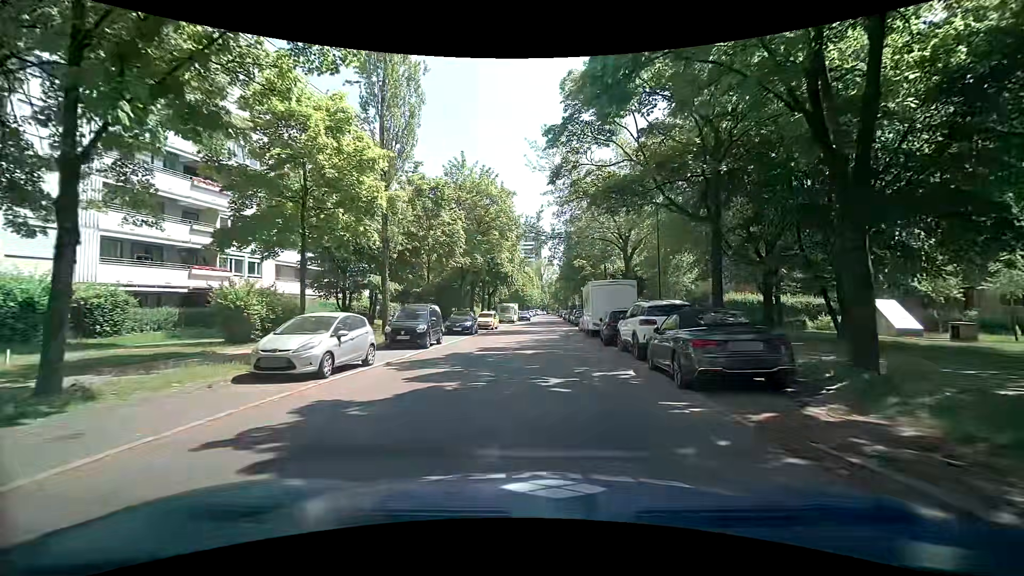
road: residential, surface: asphalt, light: Day
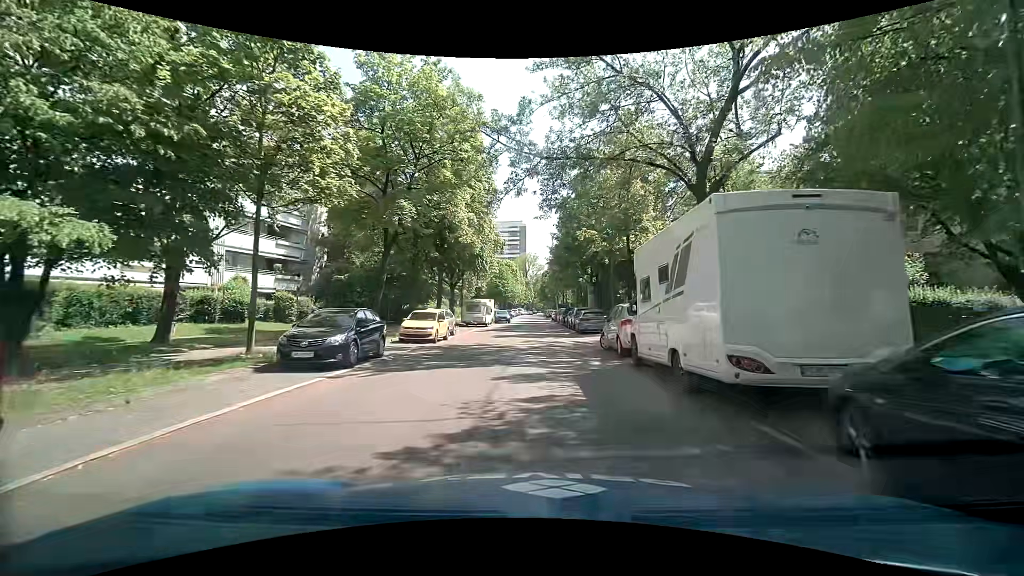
(+0.2, +18.9) m; +1°
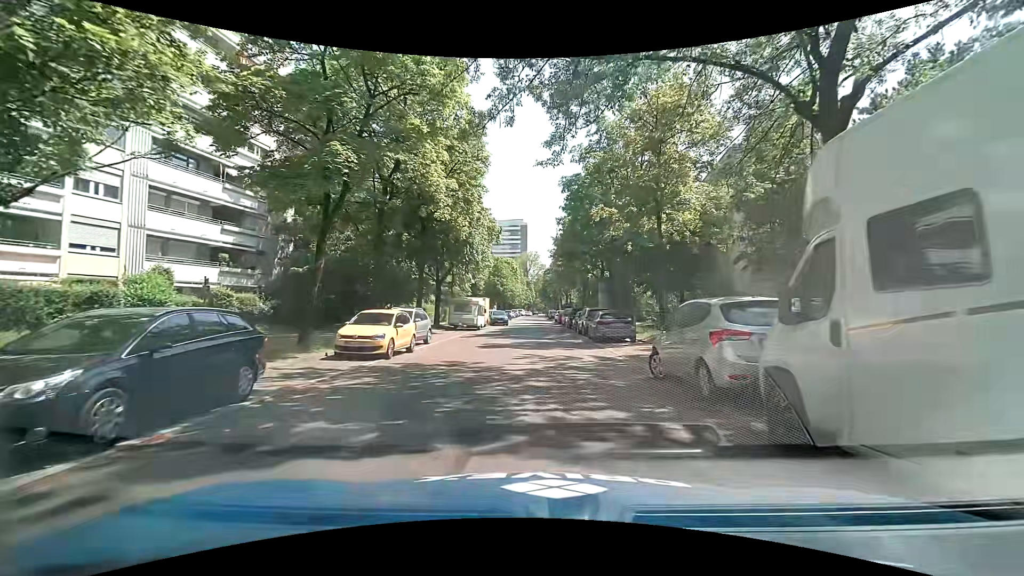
(-0.1, +7.3) m; -2°
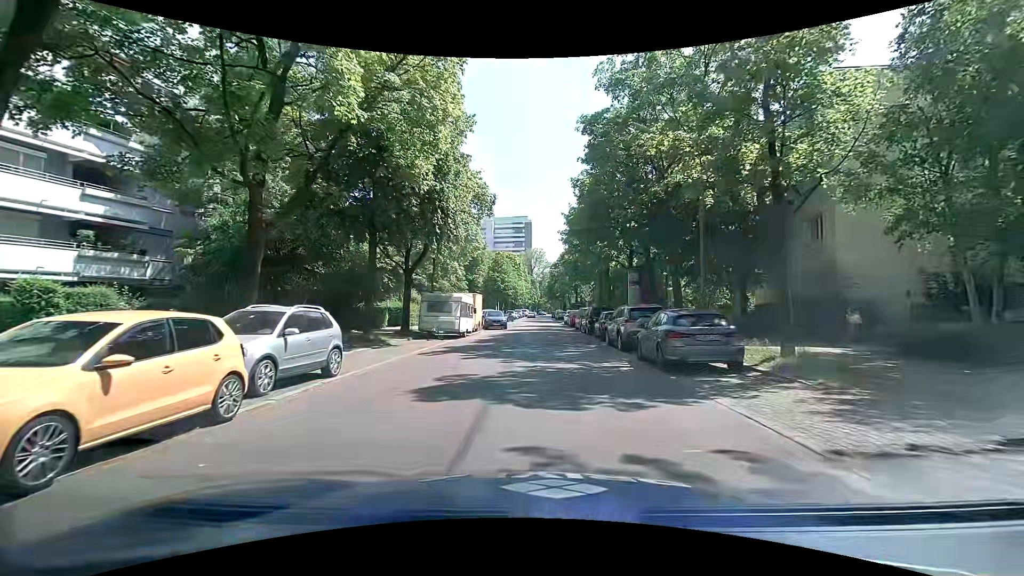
(+0.4, +10.8) m; +2°
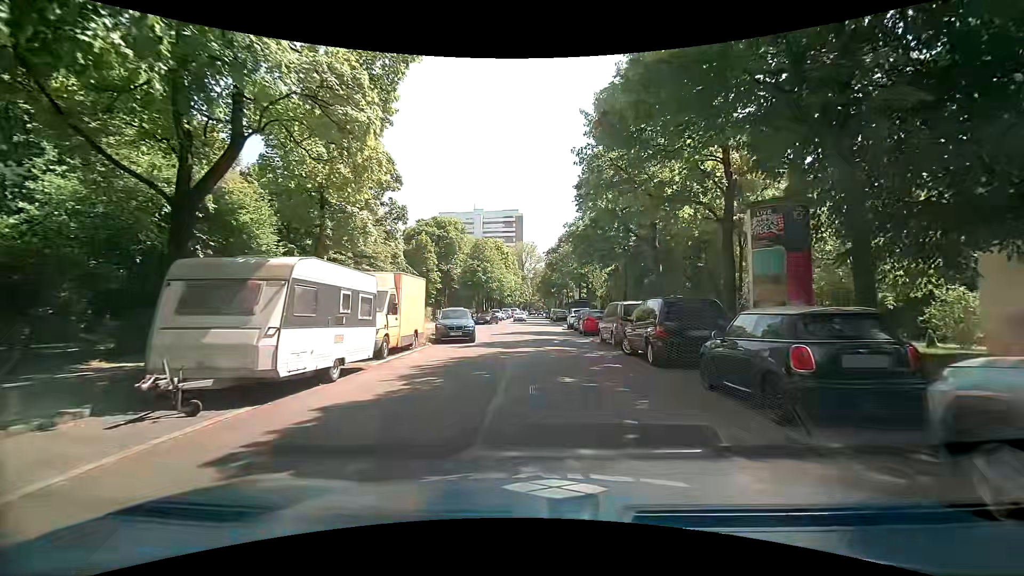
(-0.1, +17.8) m; +1°
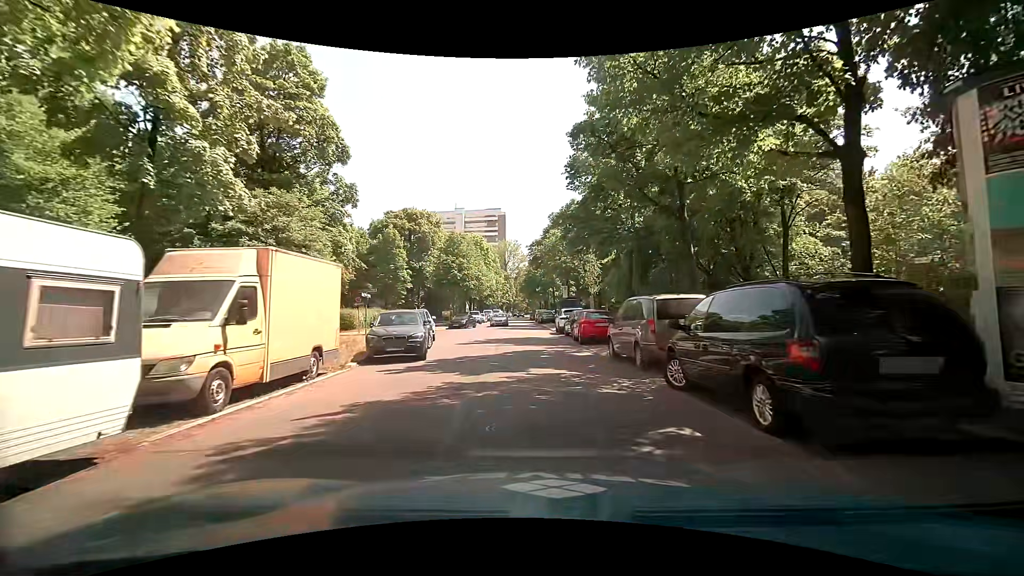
(+0.1, +7.1) m; +1°
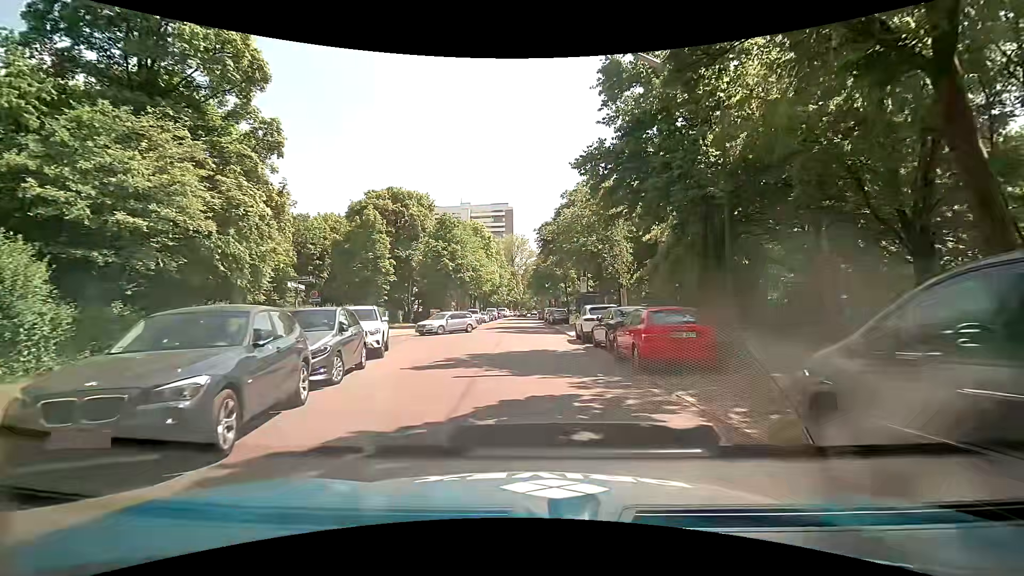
(-0.1, +10.2) m; 0°
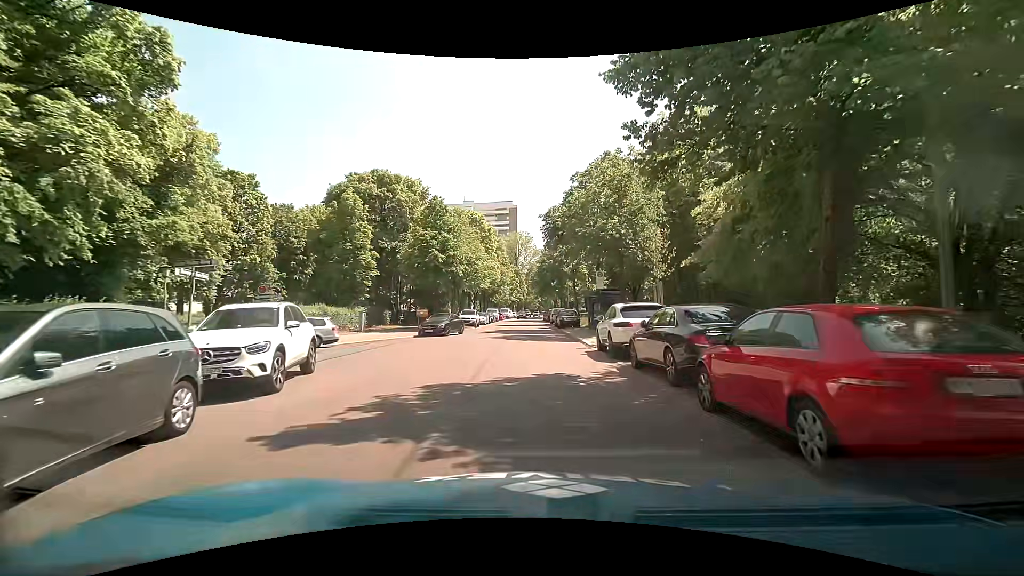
(-0.1, +6.7) m; -1°
(0, +10) (0, +20) (0, +30) (-1, +40) (-1, +50) (-1, +60) (-1, +70) (-2, +80) (-1, +90) (-1, +100) m
